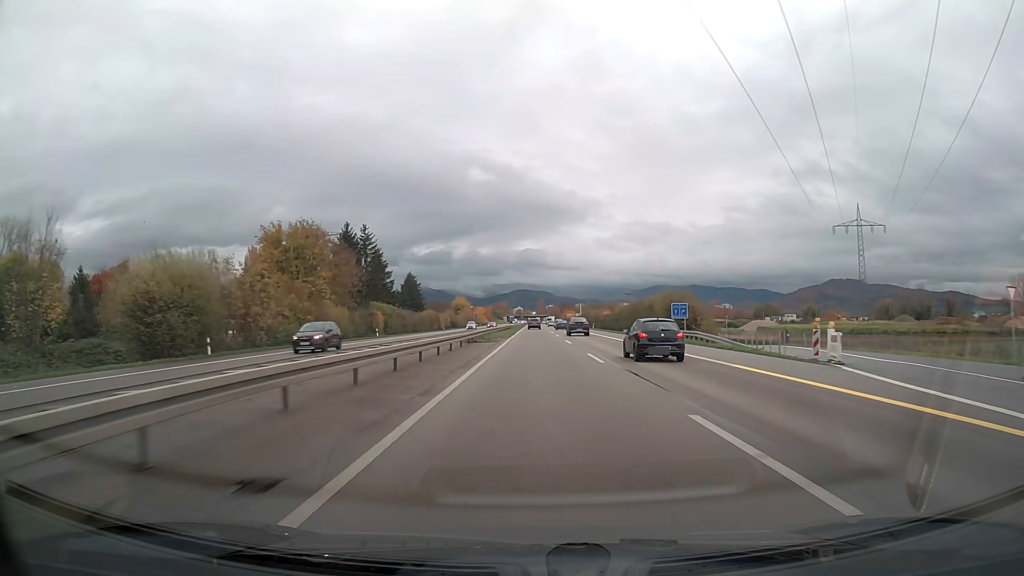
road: trunk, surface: asphalt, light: Day
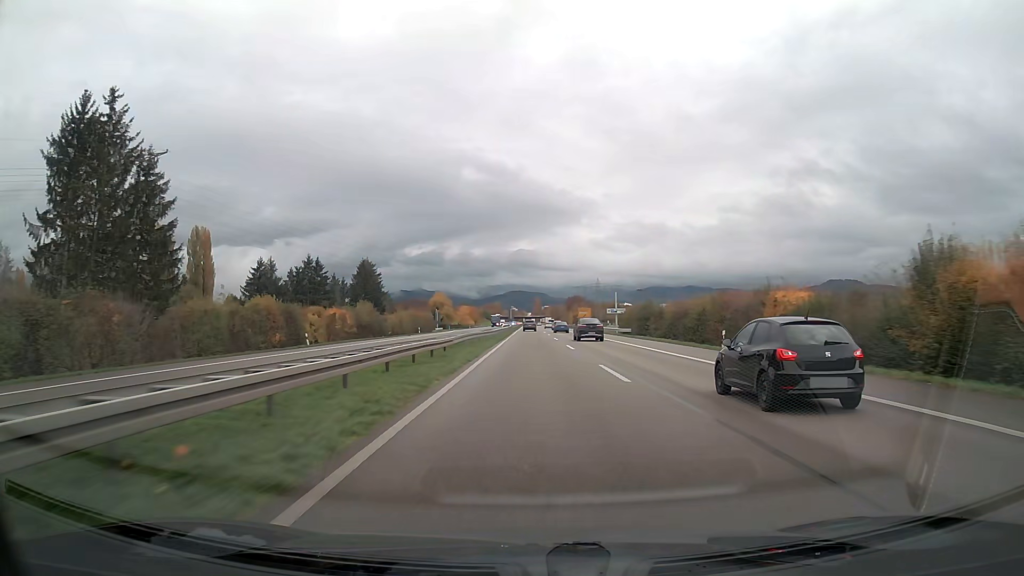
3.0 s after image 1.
(+0.2, +77.8) m; 0°
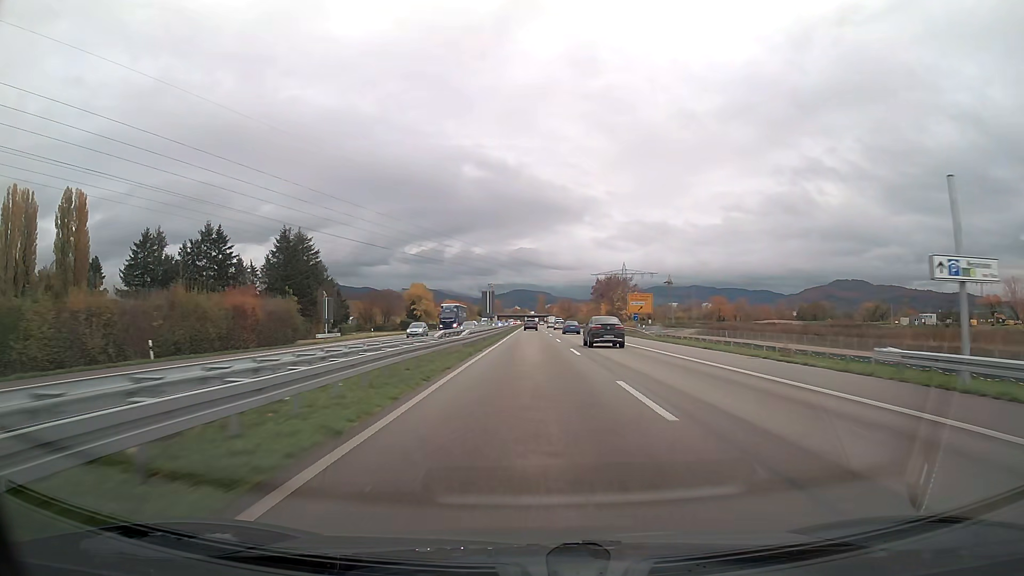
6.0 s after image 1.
(-0.1, +77.2) m; 0°
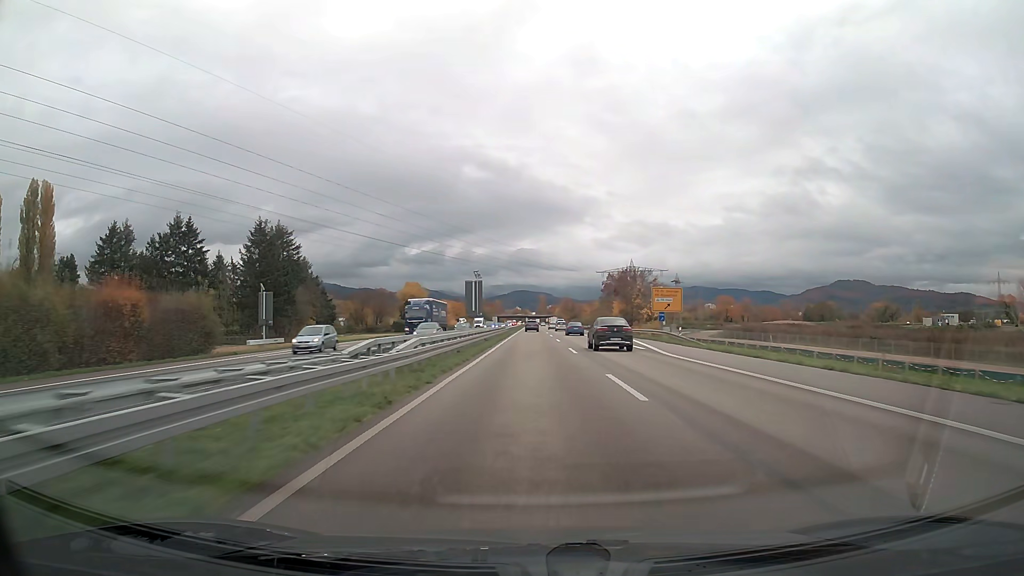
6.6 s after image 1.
(0.0, +15.4) m; 0°
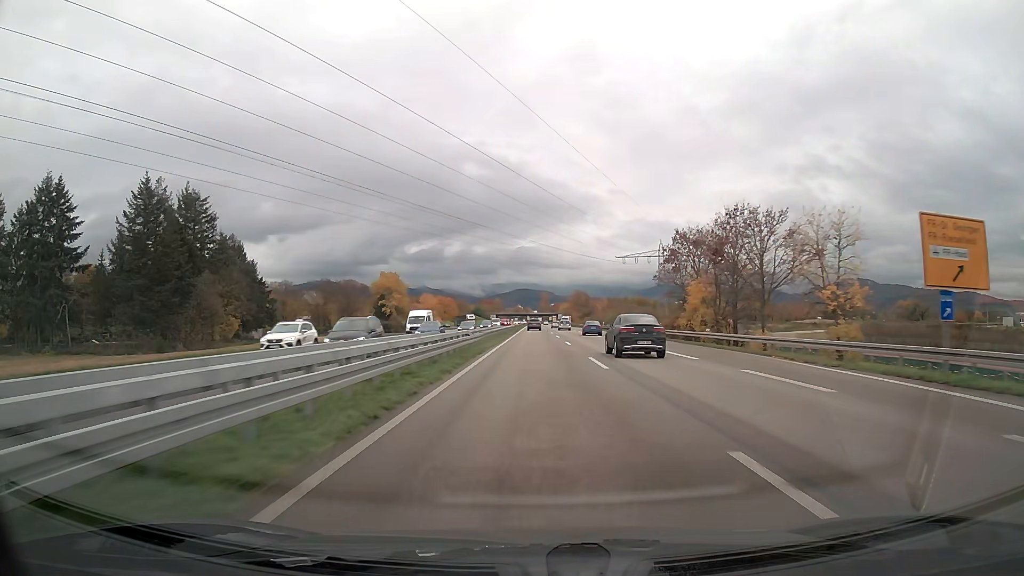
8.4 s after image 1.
(-0.1, +46.1) m; 0°
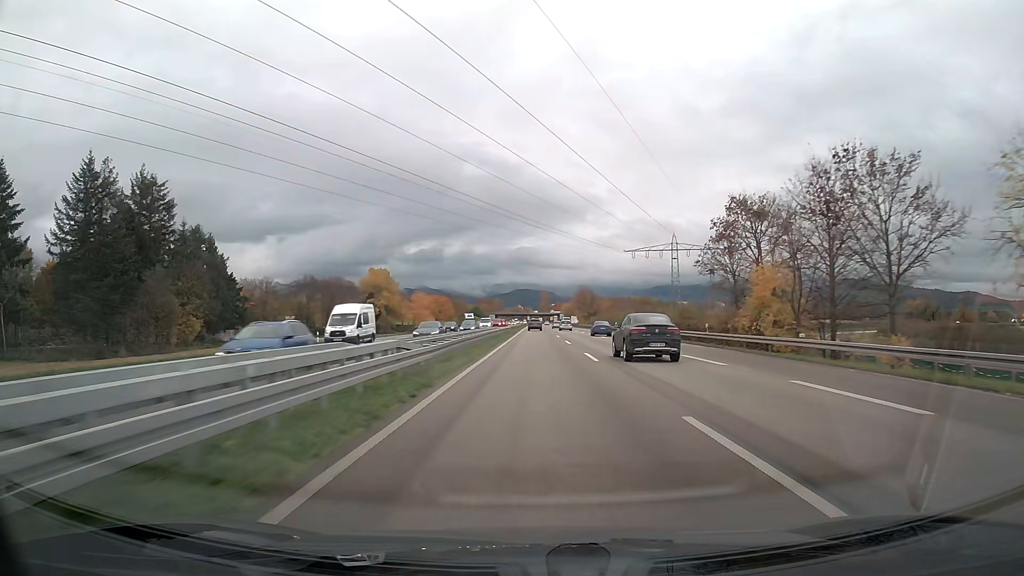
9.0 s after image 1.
(0.0, +15.3) m; 0°
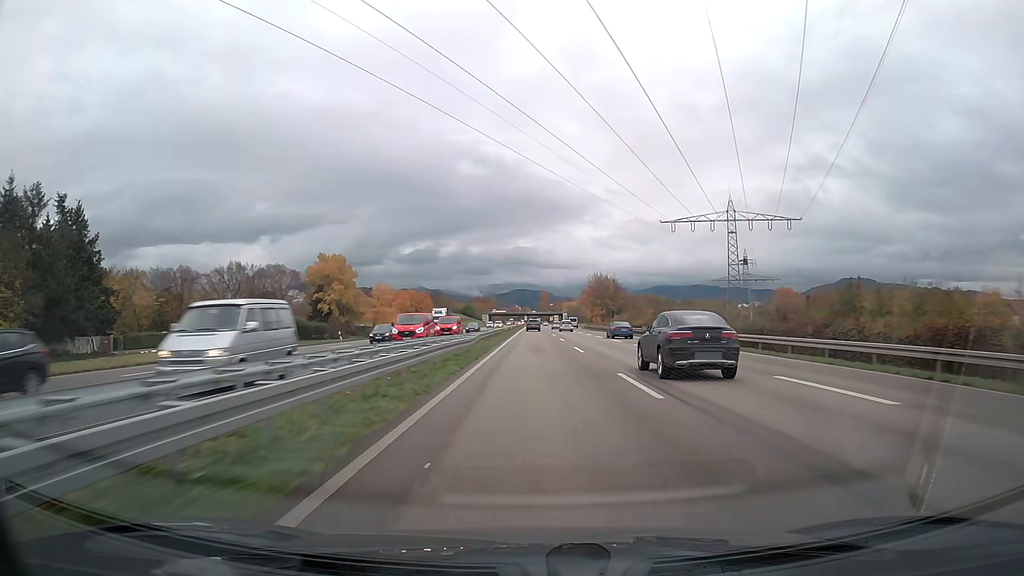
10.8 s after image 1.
(+0.1, +46.0) m; 0°
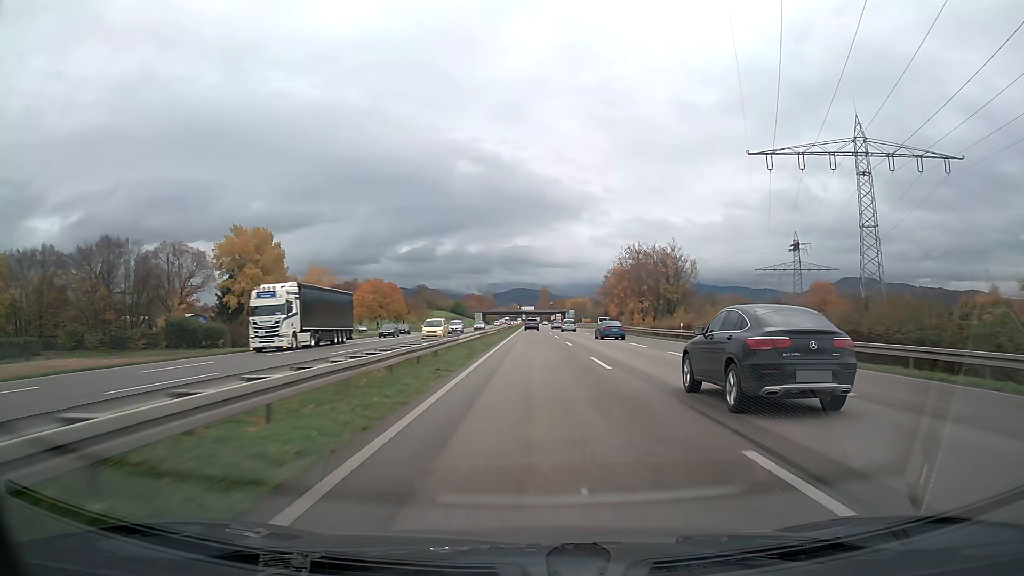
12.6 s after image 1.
(+0.1, +46.0) m; 0°
(0, +10) (0, +20) (0, +30) (0, +40) (0, +50) (0, +60) (0, +70) (0, +80) (0, +90) (0, +100) m
